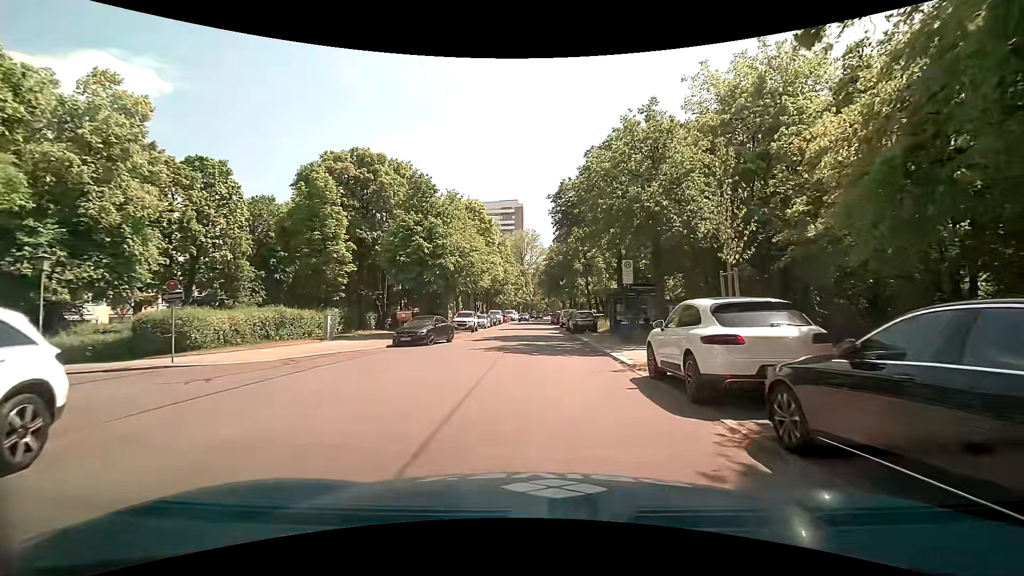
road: residential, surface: asphalt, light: Day
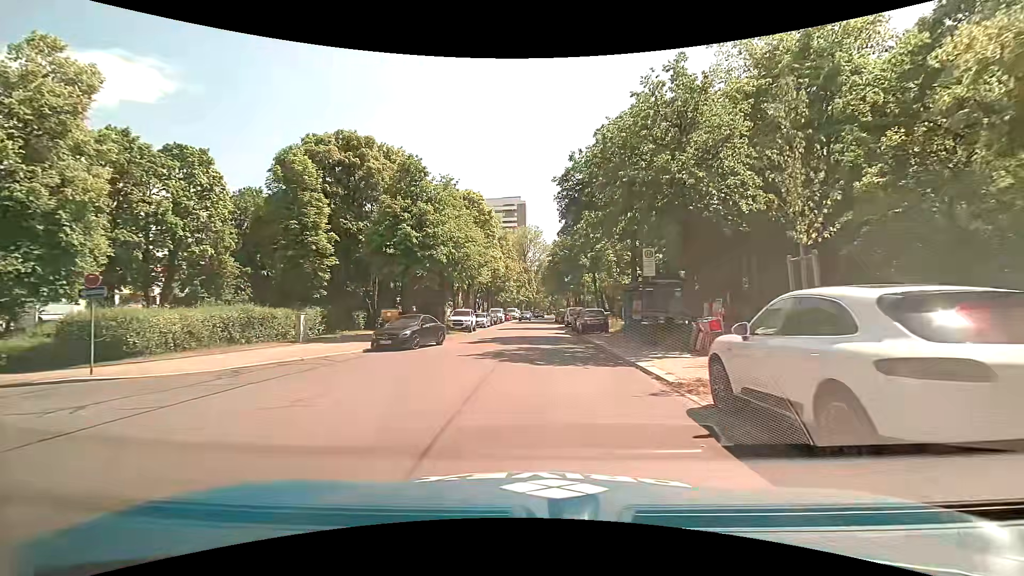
(0.0, +3.7) m; 0°
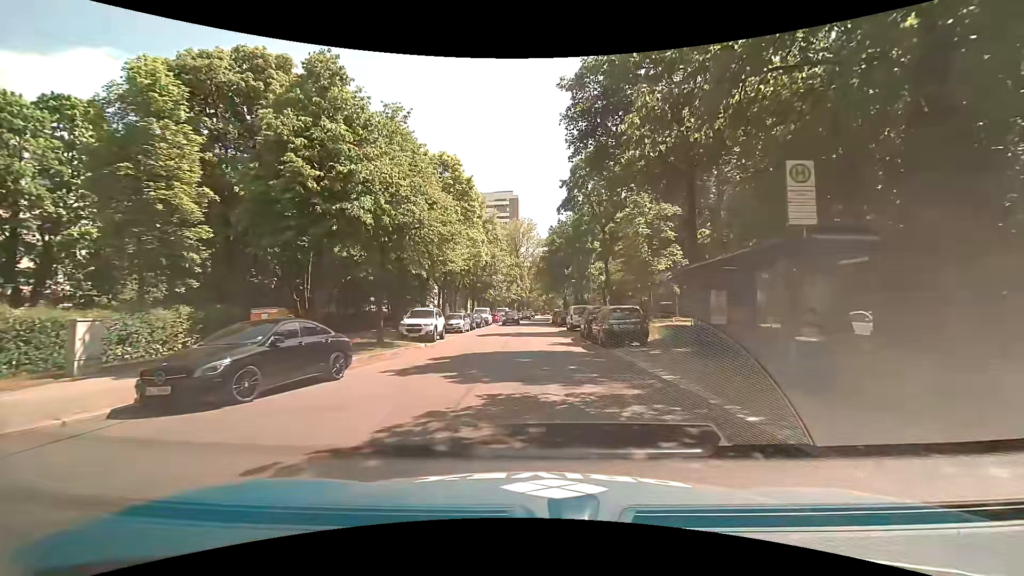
(+0.1, +11.6) m; +1°
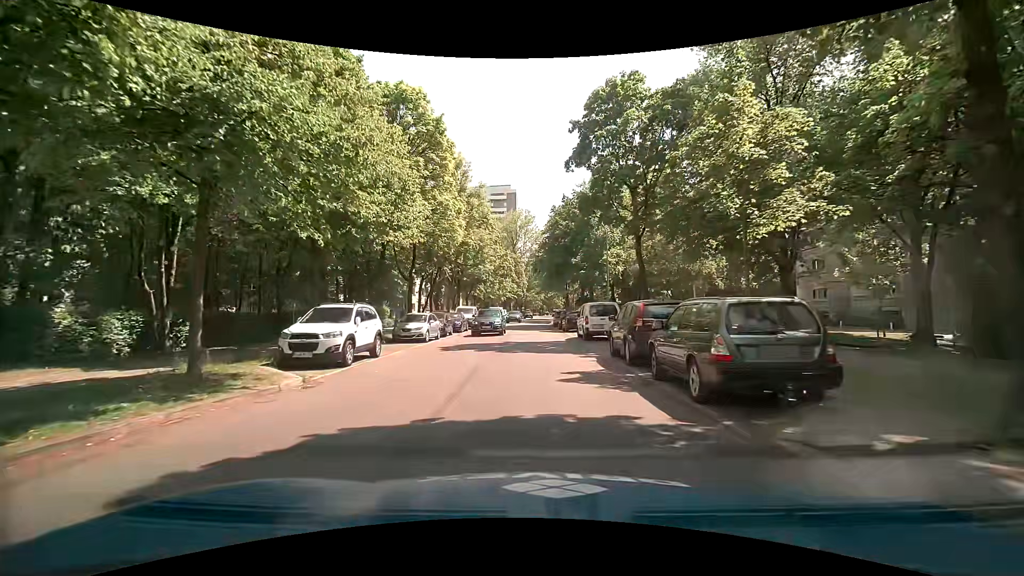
(+0.1, +11.3) m; 0°
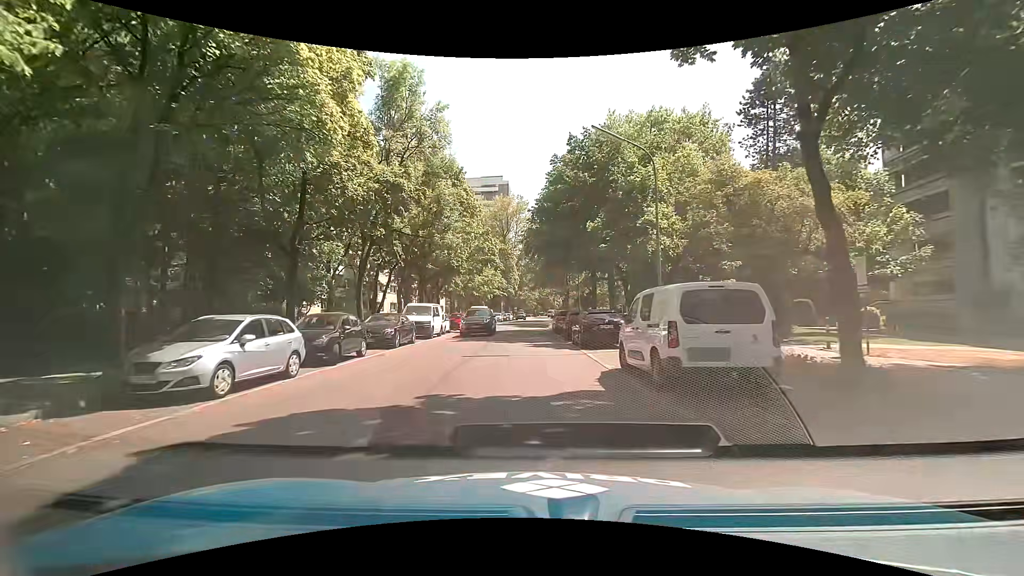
(+0.2, +15.5) m; +1°
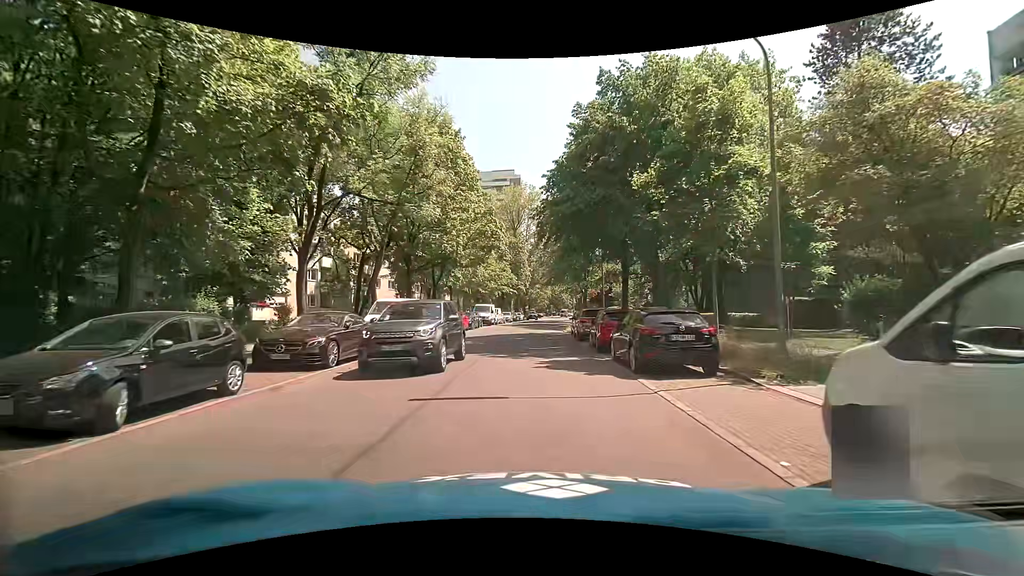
(-0.1, +7.9) m; -1°
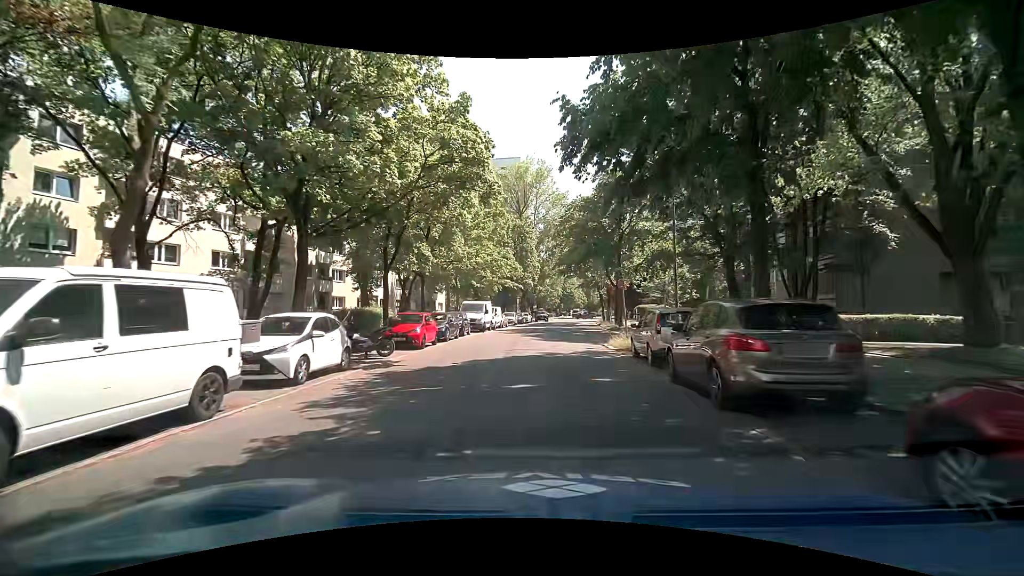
(-0.4, +16.4) m; -2°
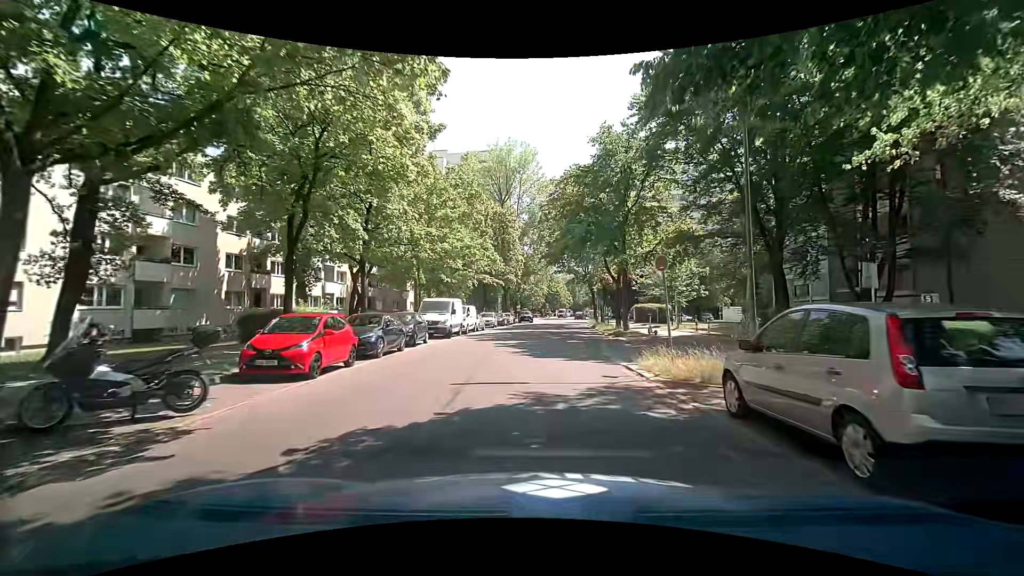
(+0.2, +8.5) m; +2°
